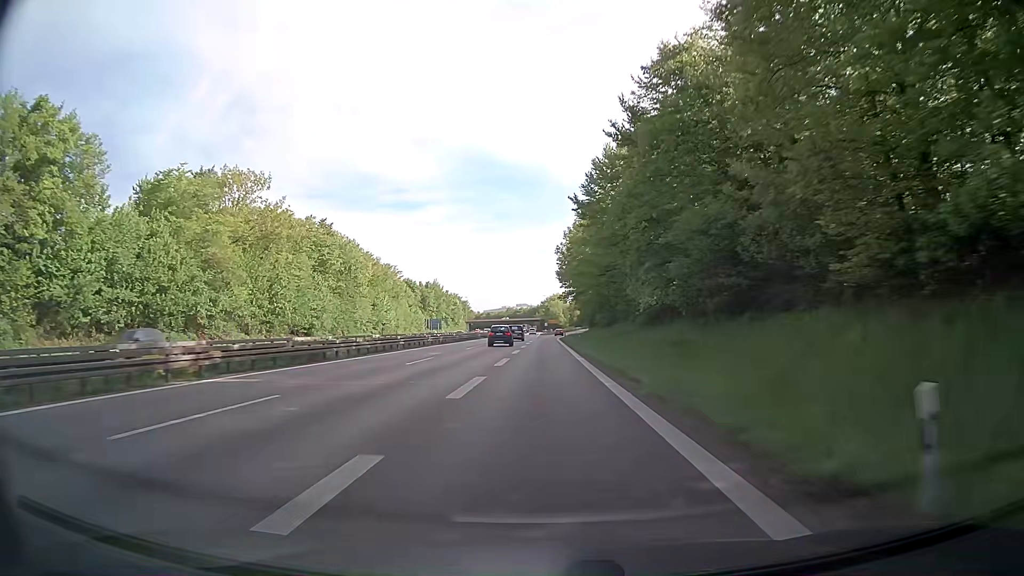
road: trunk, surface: asphalt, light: Day
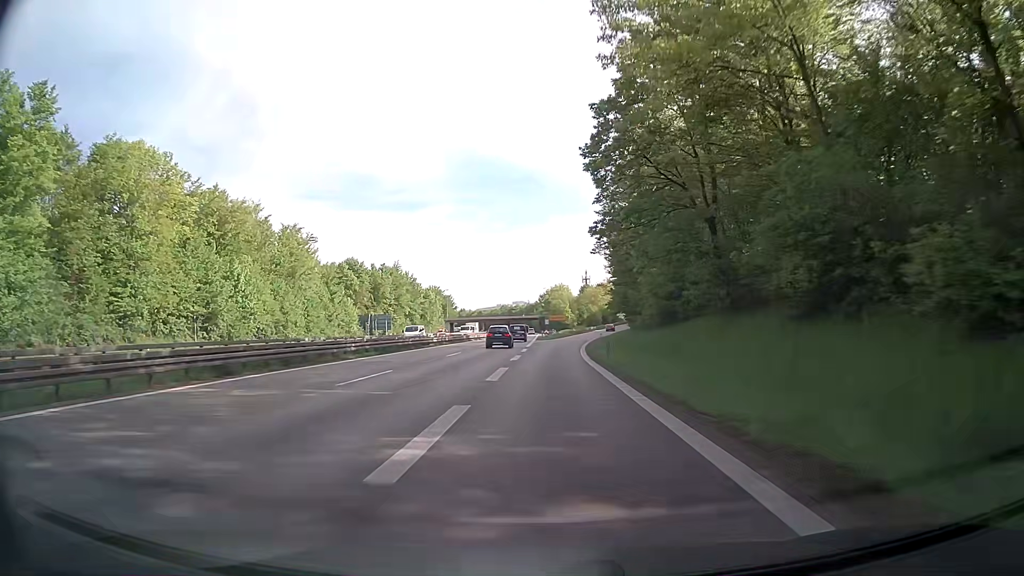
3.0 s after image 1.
(0.0, +67.2) m; 0°
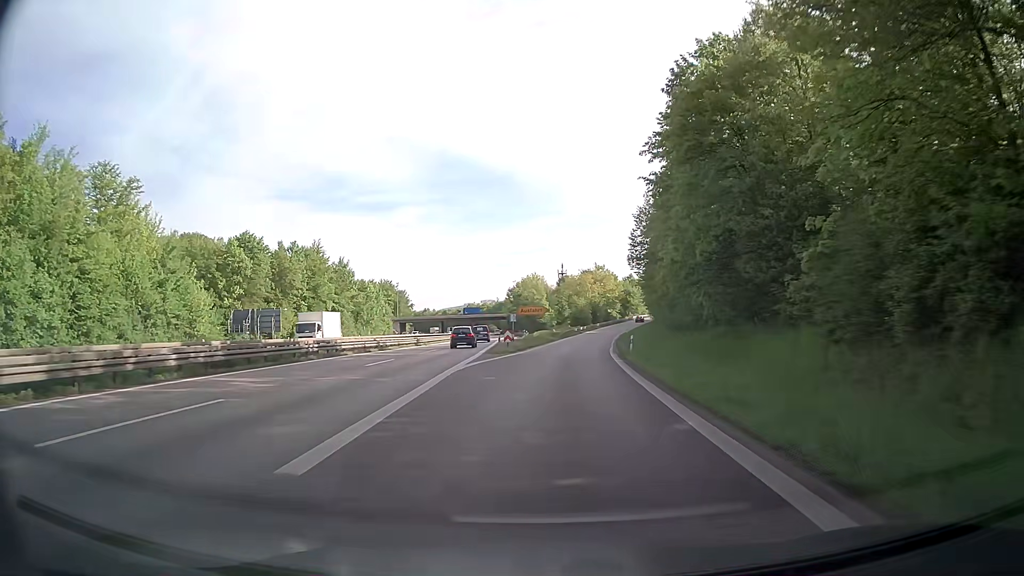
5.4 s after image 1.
(+0.7, +47.4) m; +2°
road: trunk_link
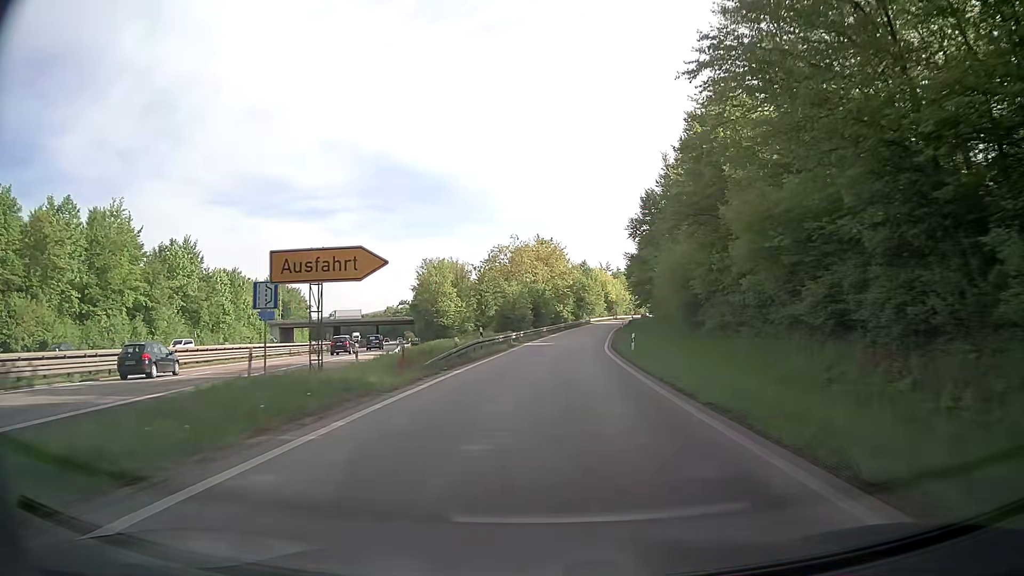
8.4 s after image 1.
(+3.0, +53.7) m; +6°
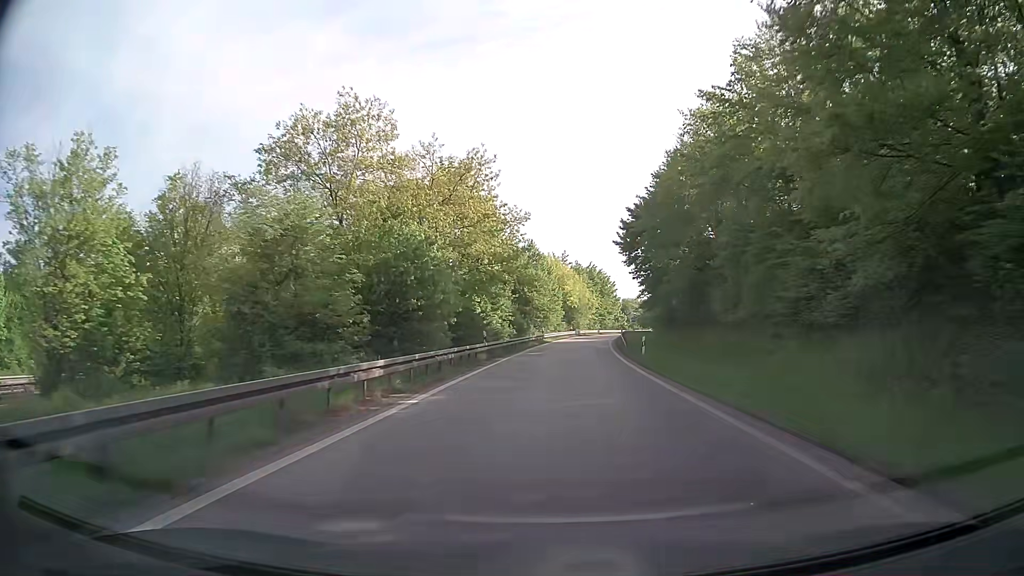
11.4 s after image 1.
(+2.1, +51.8) m; +5°
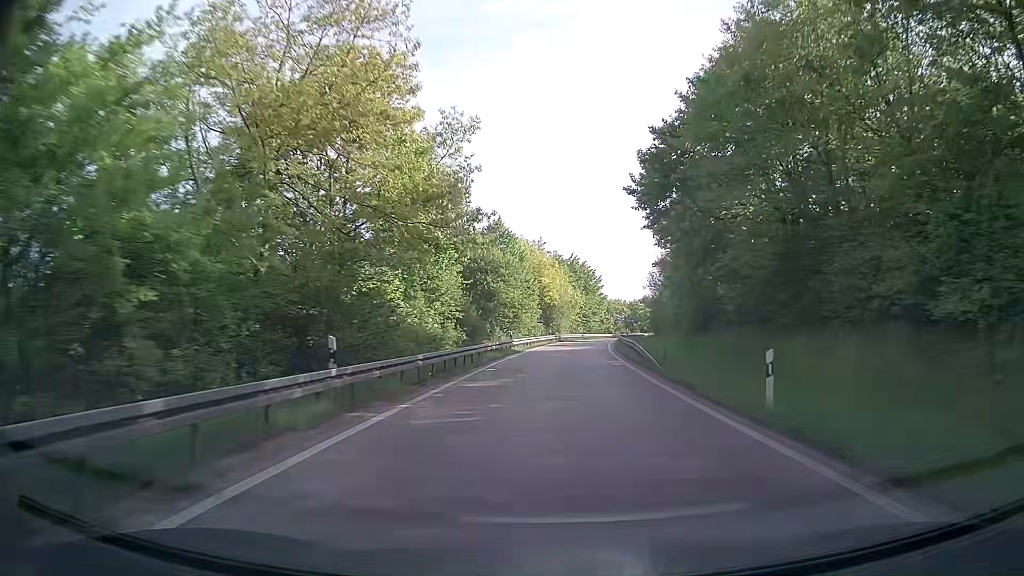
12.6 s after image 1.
(+0.4, +20.3) m; +2°
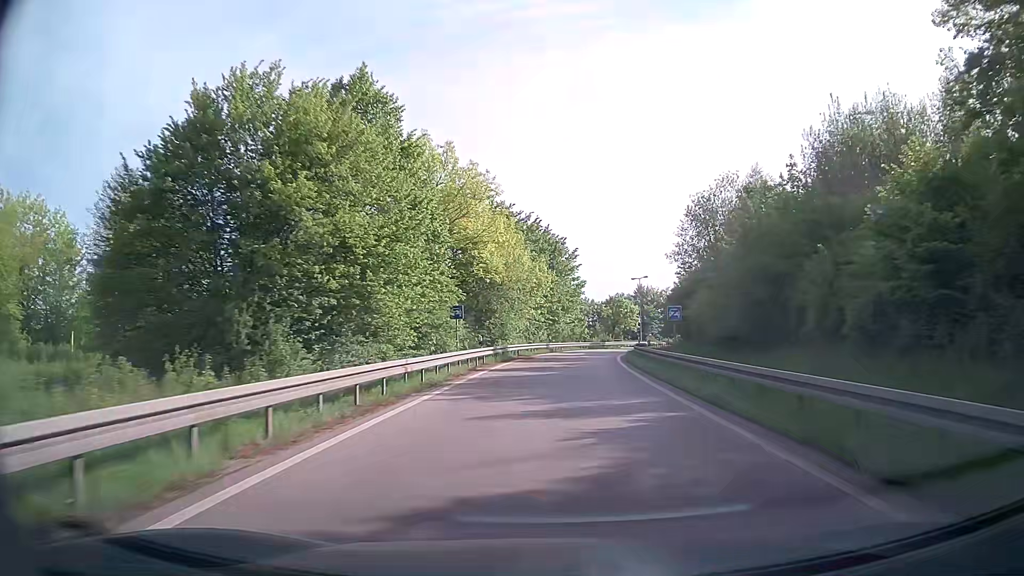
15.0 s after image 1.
(+1.2, +39.9) m; +4°
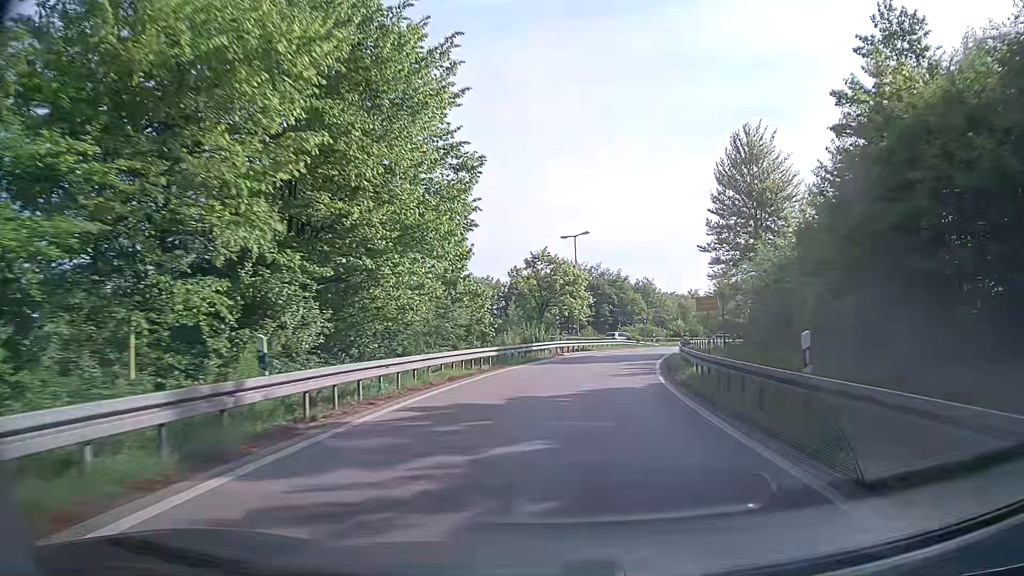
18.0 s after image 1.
(+2.9, +46.1) m; +8°
(0, +10) (+1, +20) (+2, +30) (+4, +40) (+7, +49) (+11, +58) (+16, +67) (+22, +75) (+29, +83) (+36, +90) m
